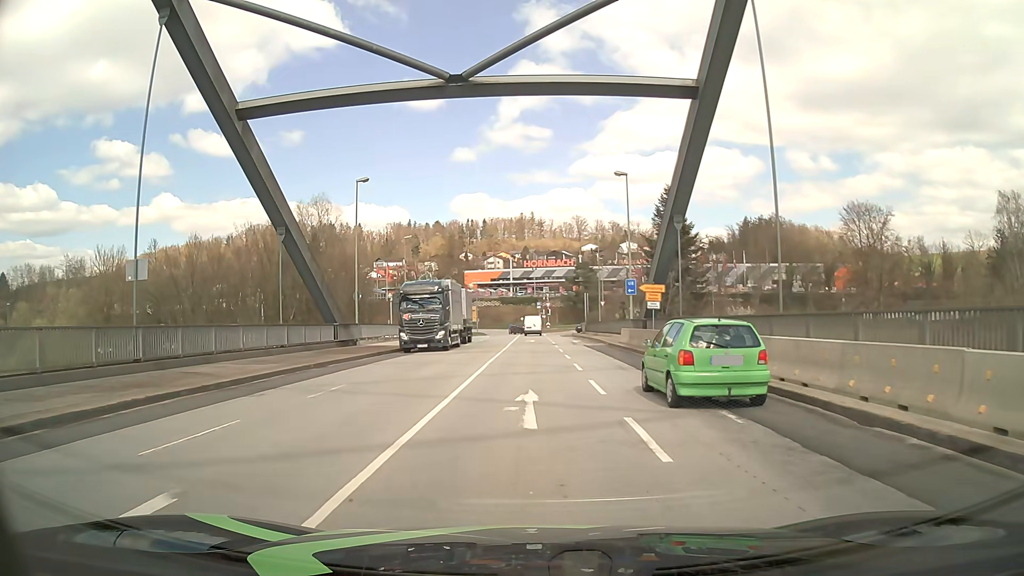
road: primary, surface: asphalt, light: Day
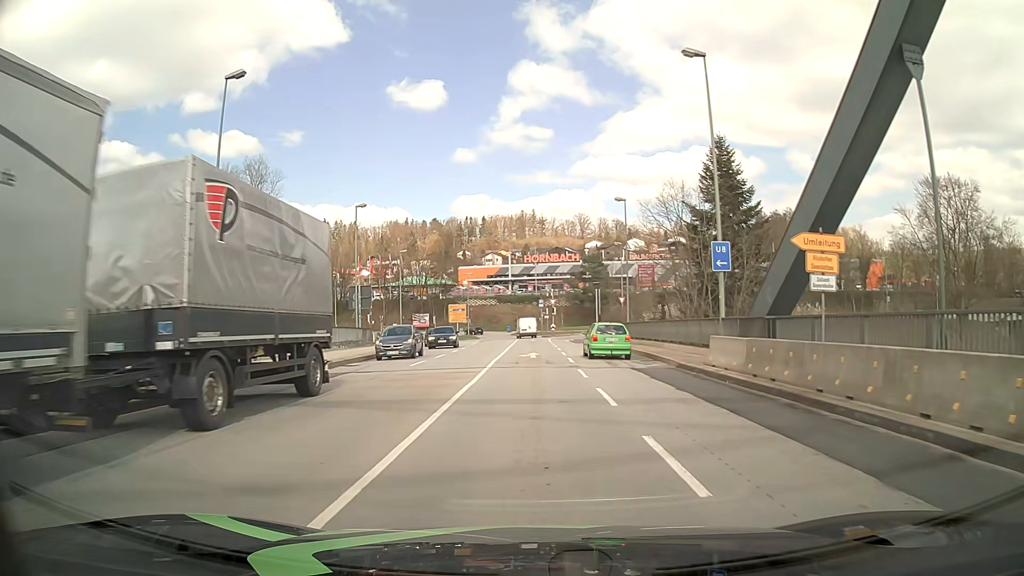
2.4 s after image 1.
(+0.1, +19.4) m; +1°
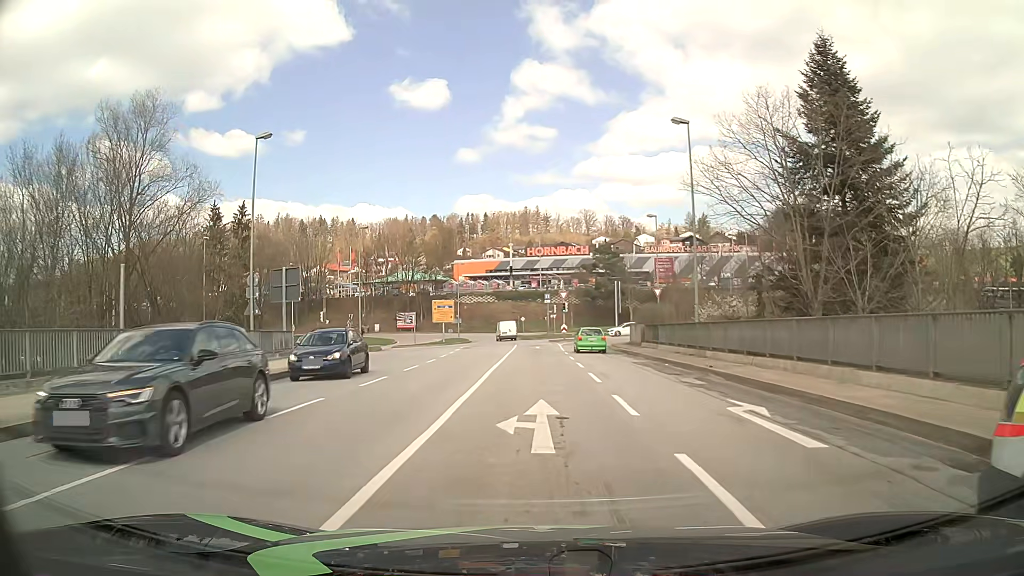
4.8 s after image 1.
(-0.3, +19.4) m; -1°
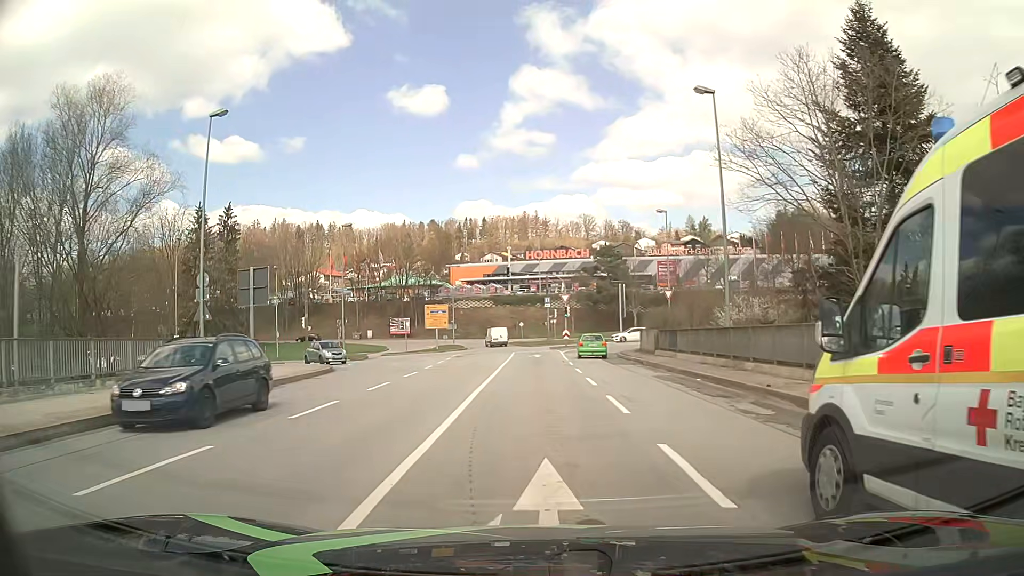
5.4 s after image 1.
(0.0, +4.8) m; 0°
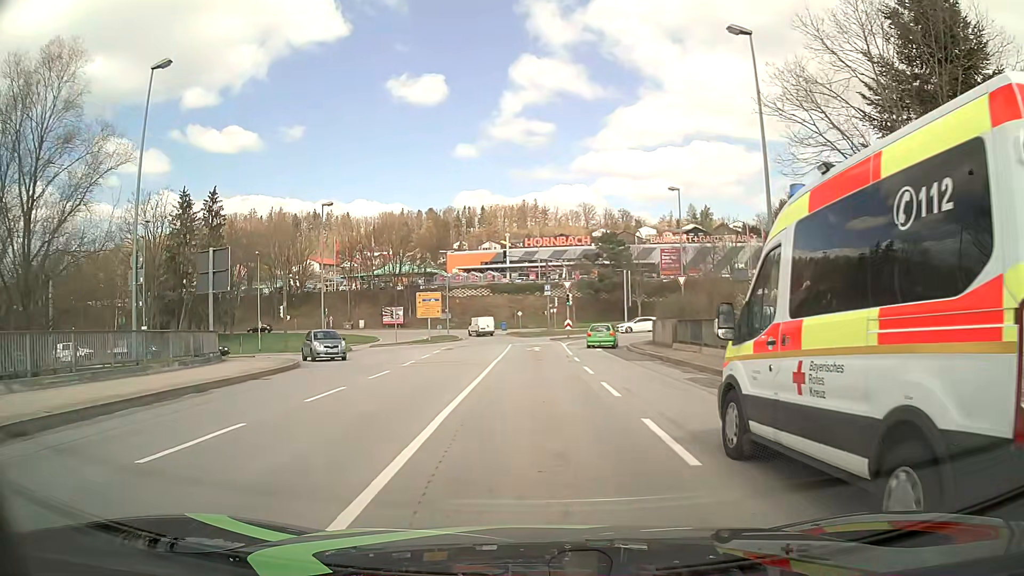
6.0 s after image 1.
(0.0, +4.8) m; +1°
